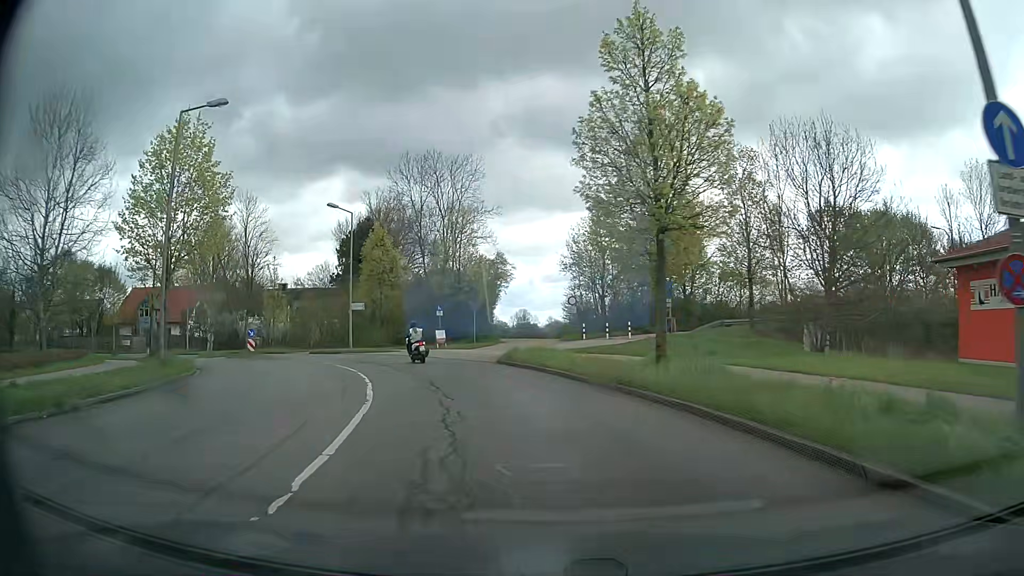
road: tertiary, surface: asphalt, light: Day
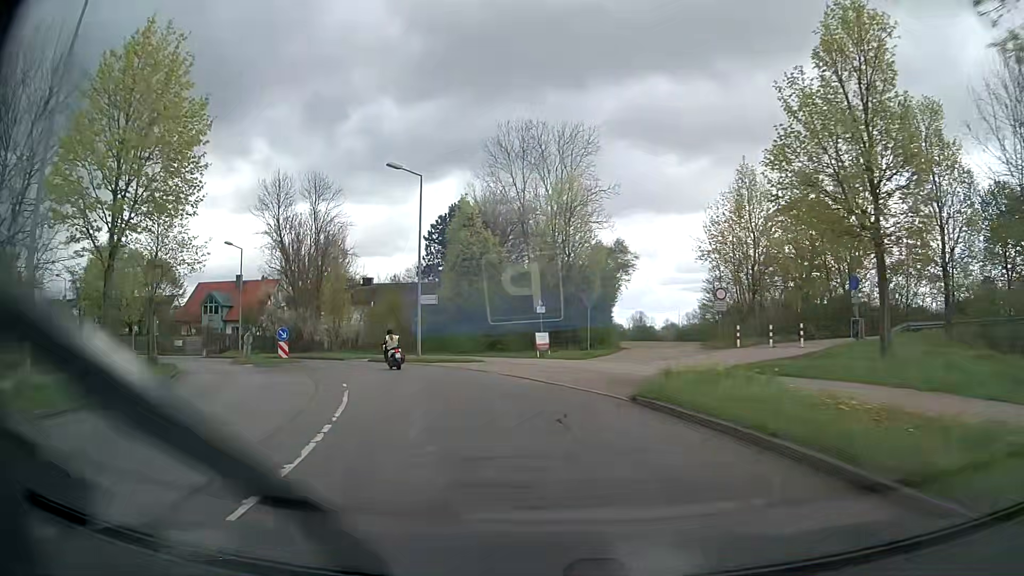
(-1.0, +11.4) m; -10°
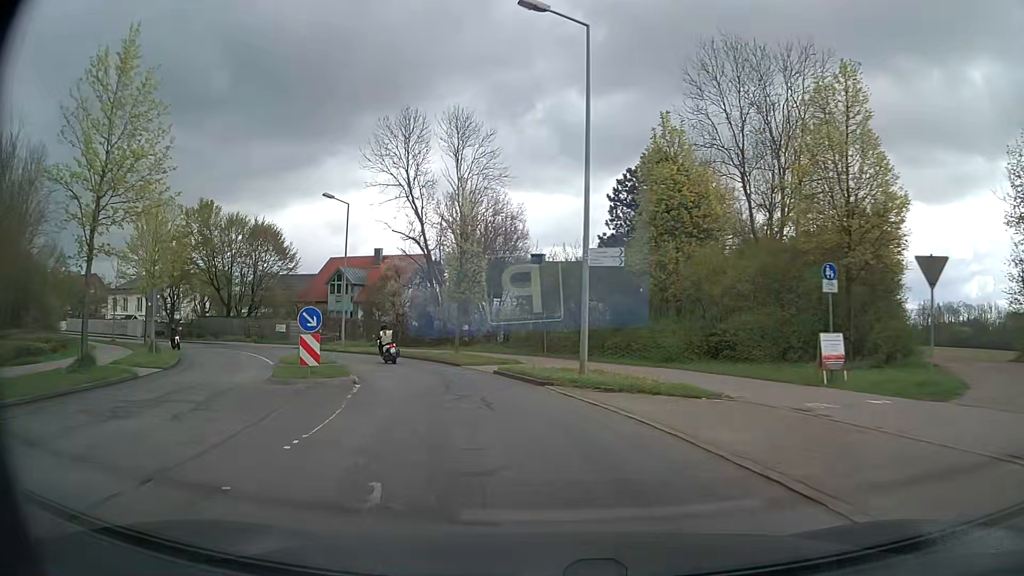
(-2.2, +16.3) m; -17°
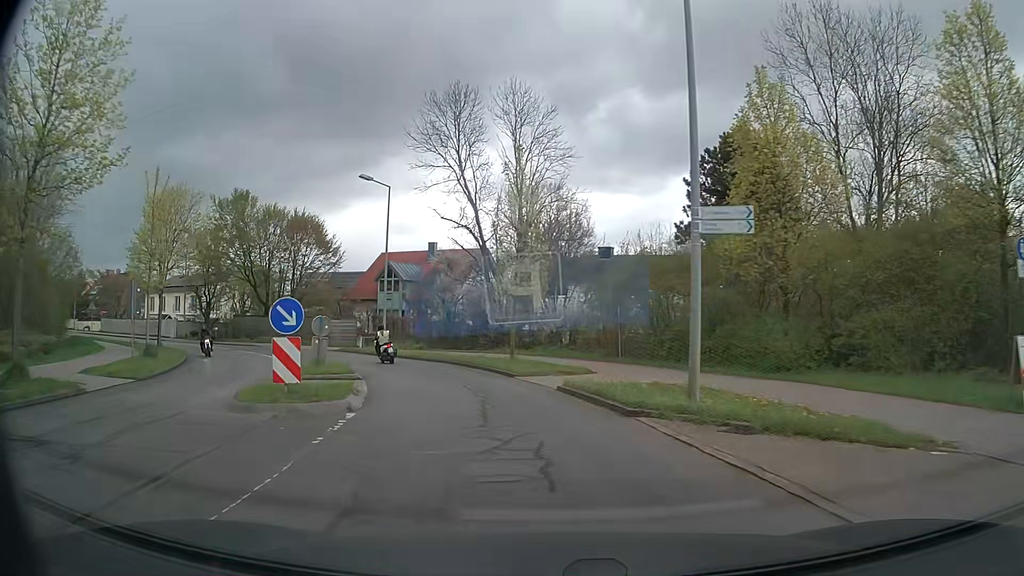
(-0.2, +5.4) m; -5°
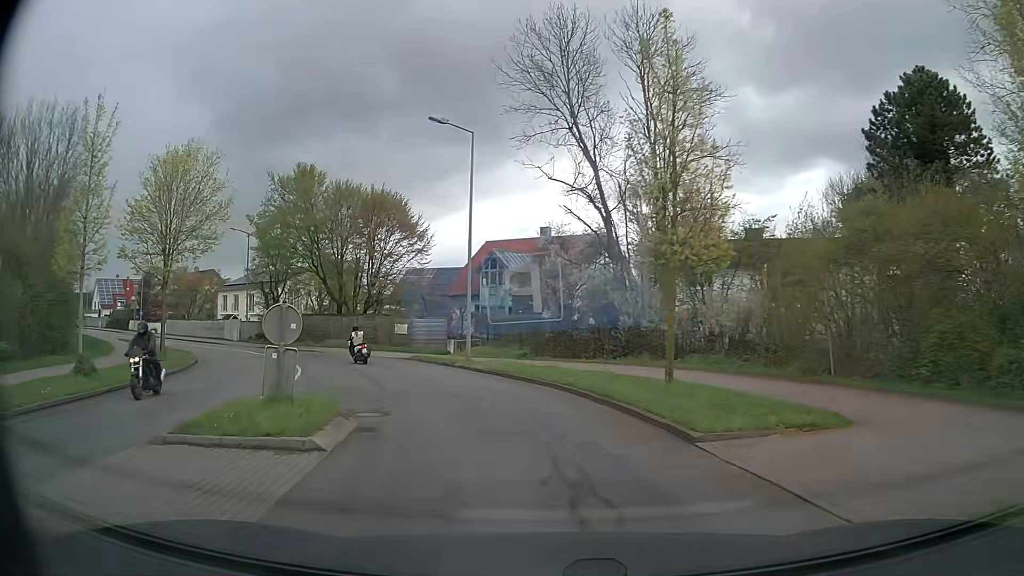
(-0.8, +10.7) m; -9°
